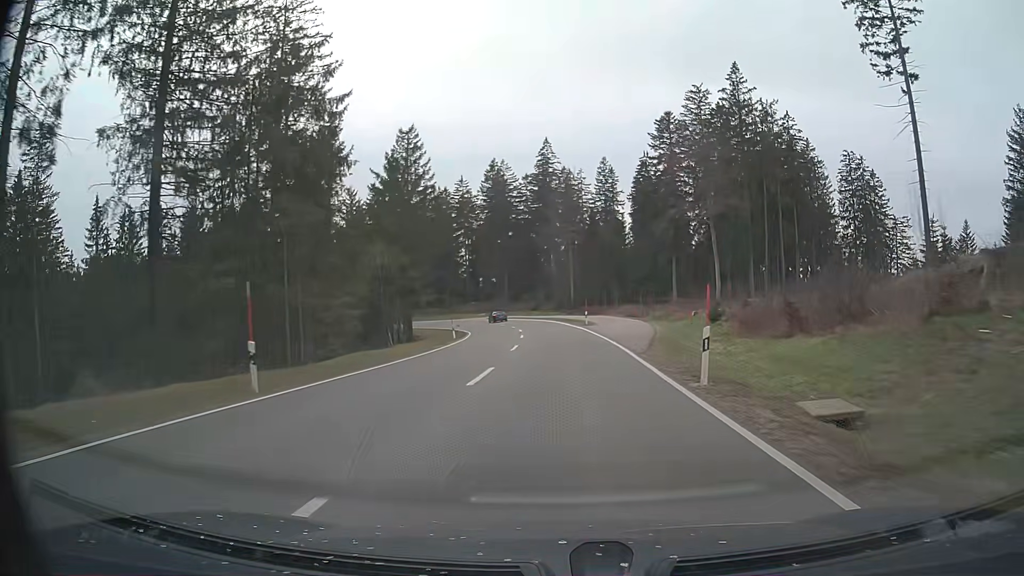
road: primary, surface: asphalt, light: Day
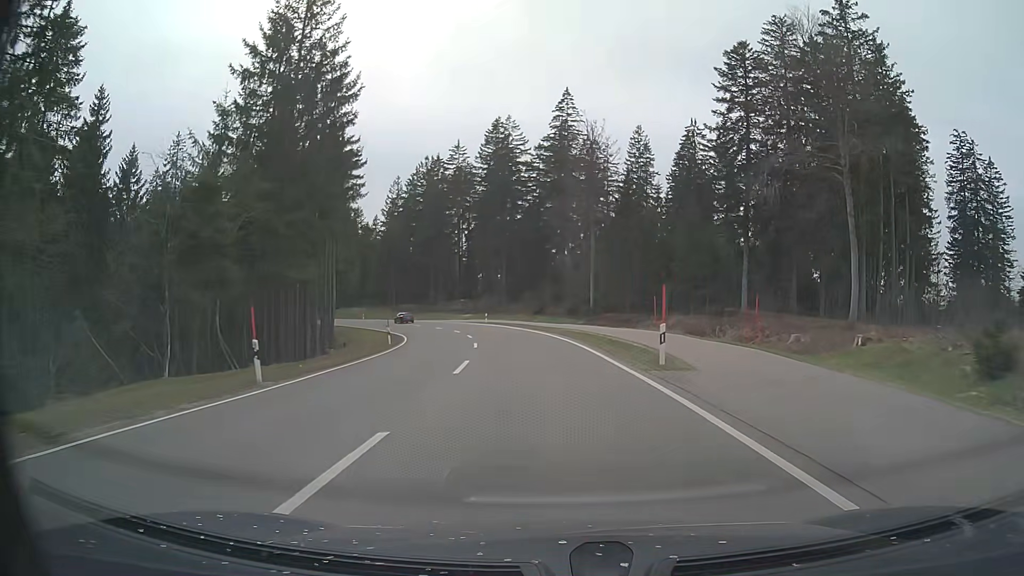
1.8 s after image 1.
(+0.3, +33.1) m; -1°
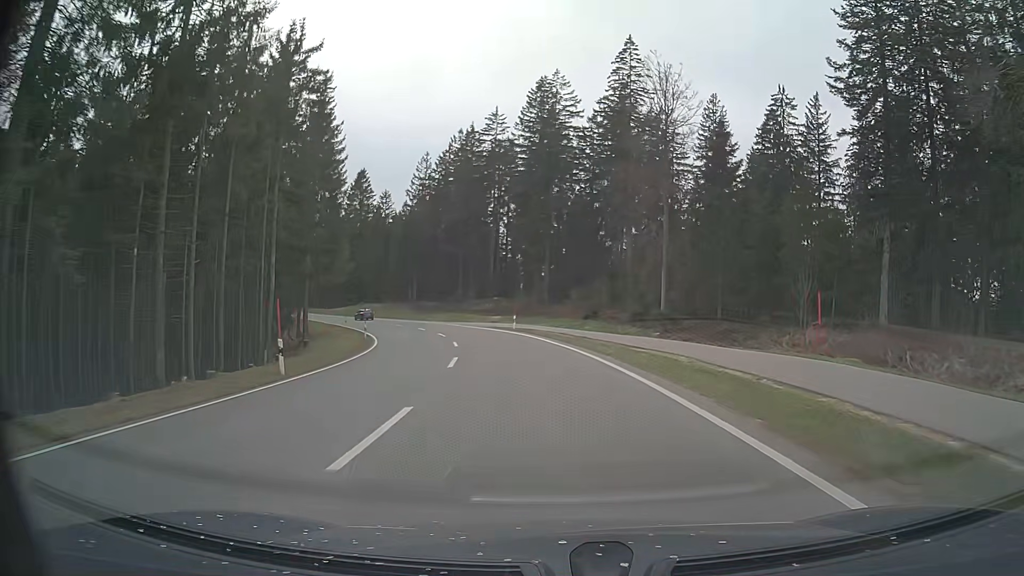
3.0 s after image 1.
(-0.5, +21.7) m; -4°
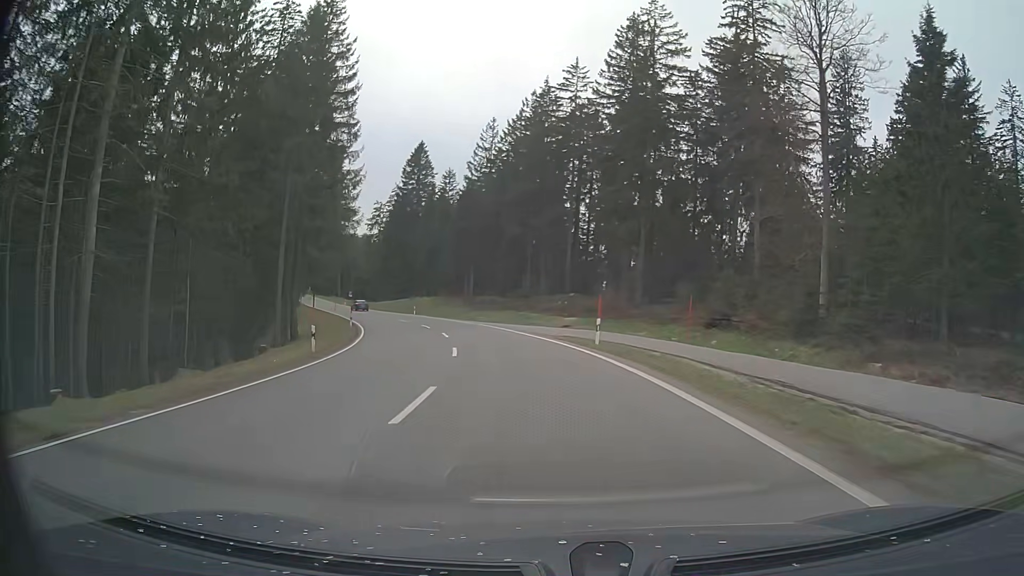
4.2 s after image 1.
(-1.0, +21.5) m; -7°
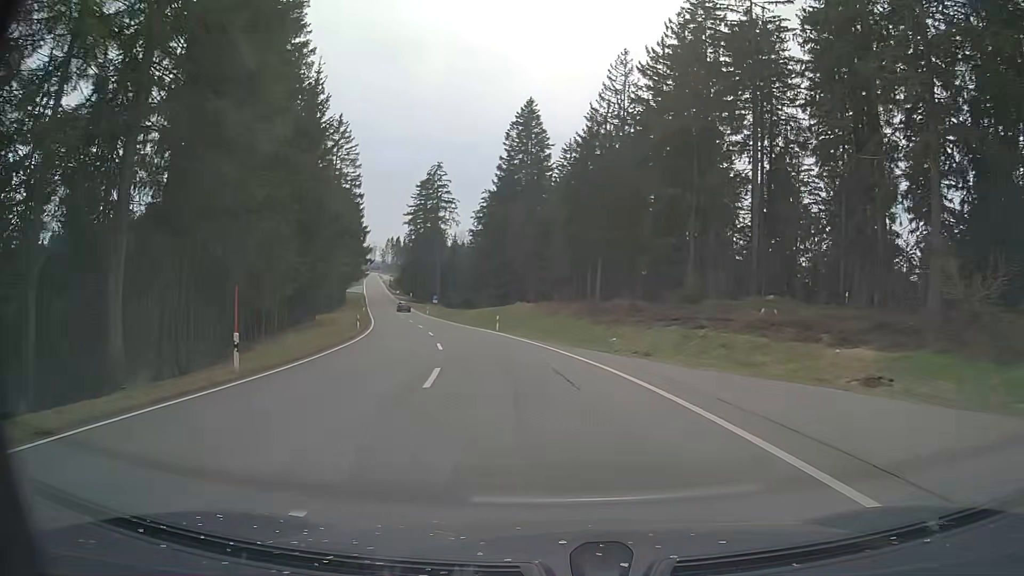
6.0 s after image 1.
(-2.9, +32.0) m; -10°
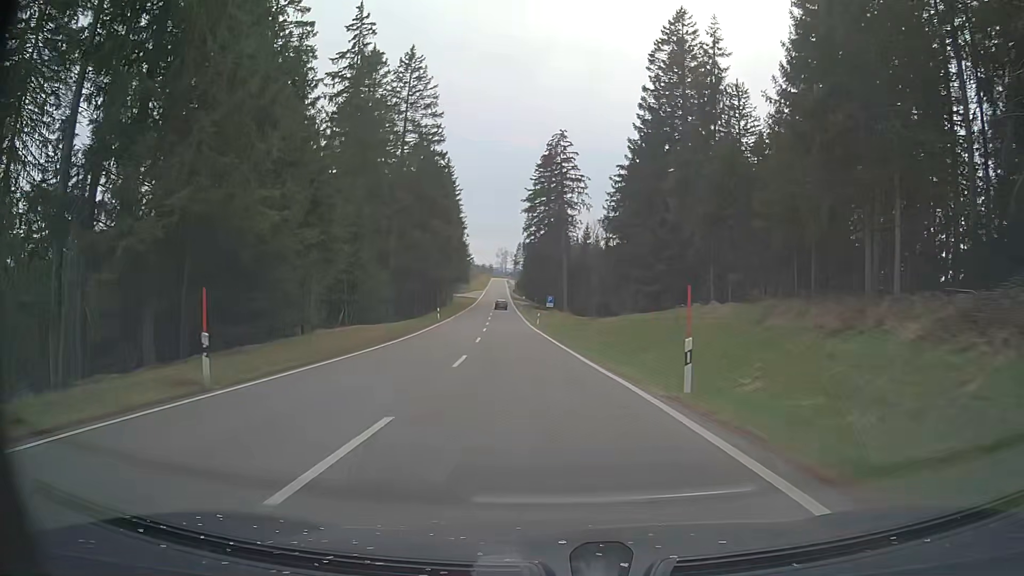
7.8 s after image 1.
(-3.5, +31.6) m; -13°
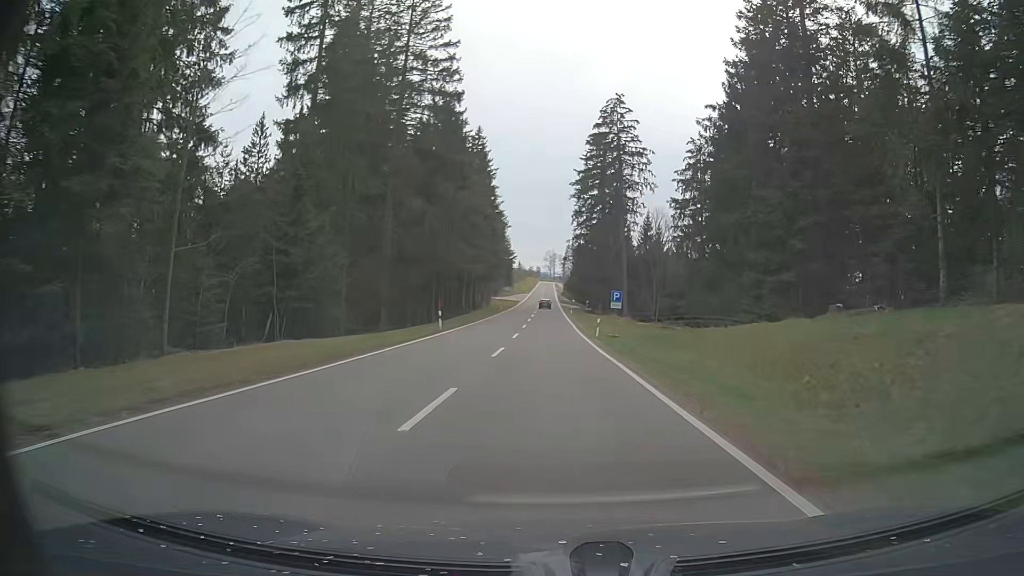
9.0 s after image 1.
(-0.8, +21.4) m; -4°
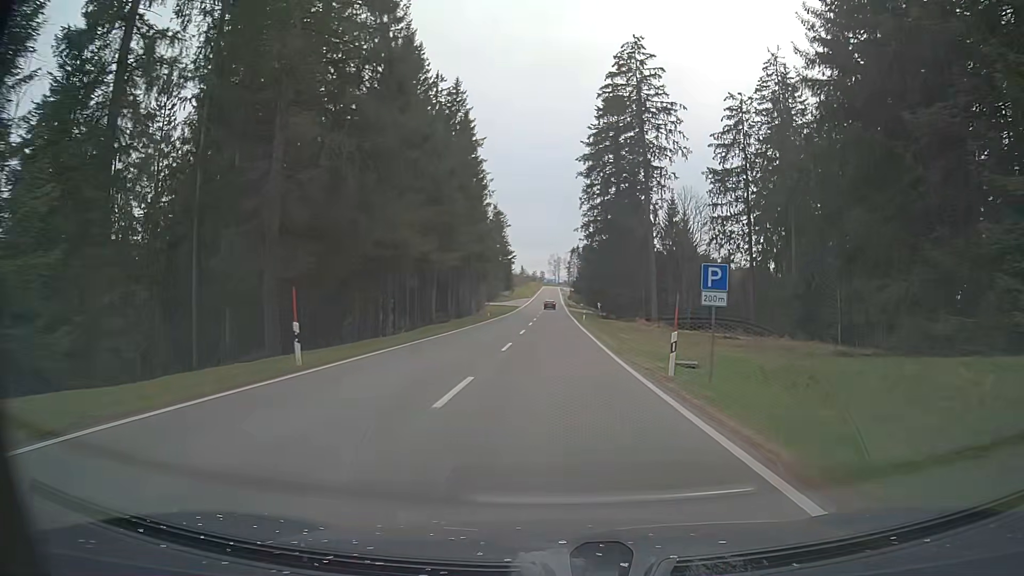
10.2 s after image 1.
(0.0, +21.8) m; 0°
(0, +10) (0, +20) (0, +30) (0, +40) (0, +50) (0, +60) (-1, +70) (-1, +80) (-1, +90) (-1, +100) m
